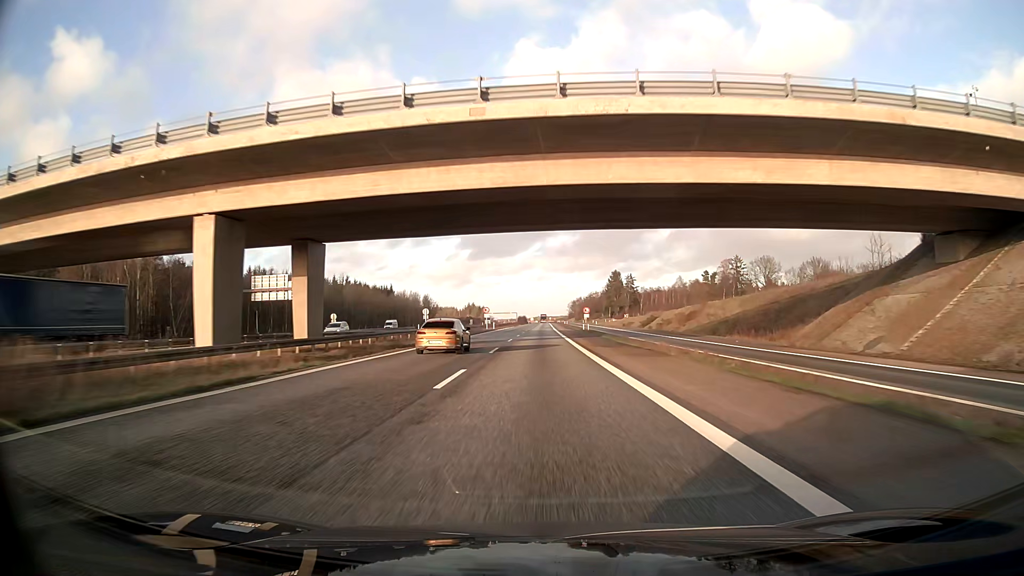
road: motorway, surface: asphalt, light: Day
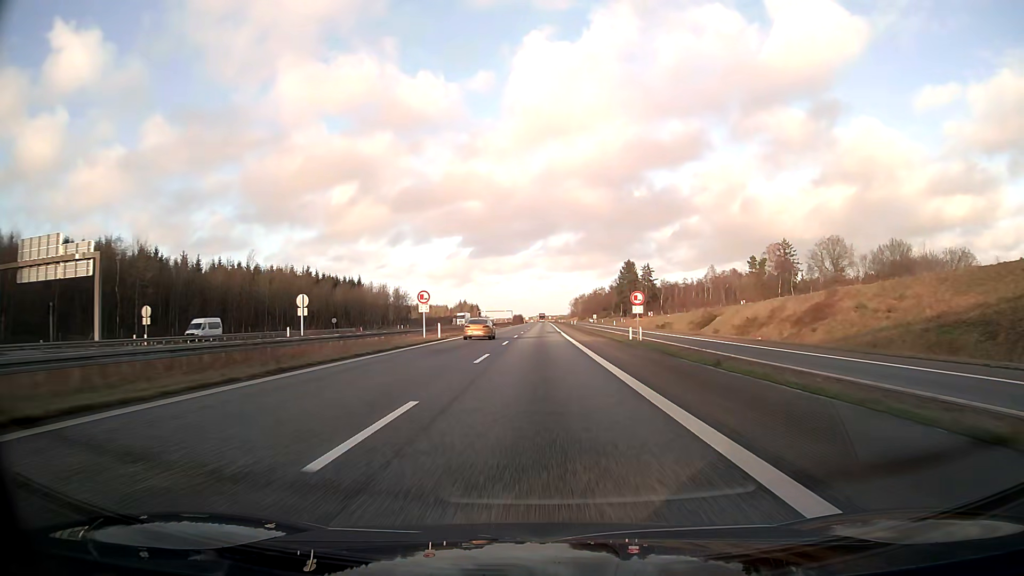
(+0.3, +52.2) m; 0°
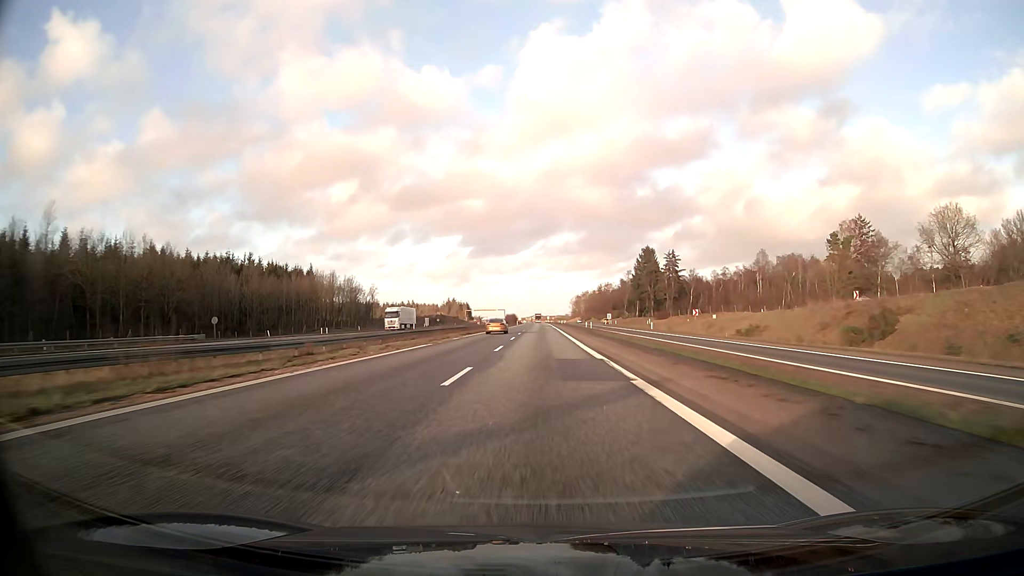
(+0.1, +52.3) m; 0°
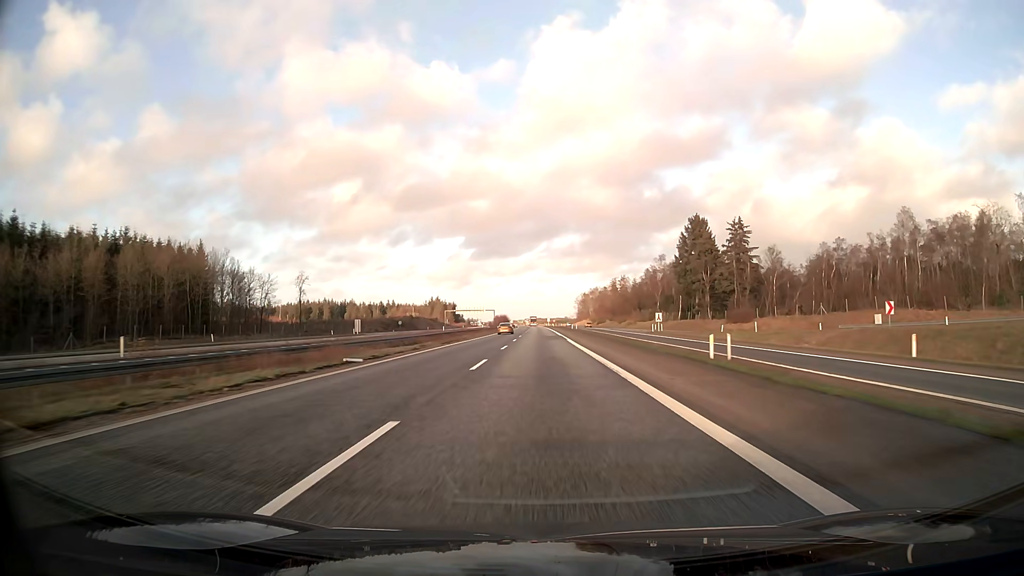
(+0.2, +69.7) m; 0°
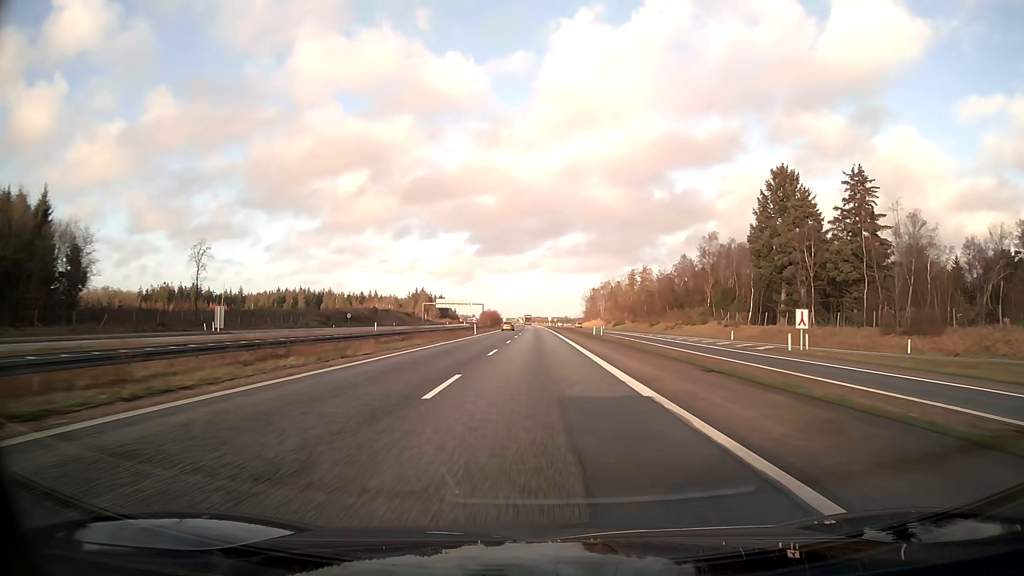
(+0.1, +52.3) m; 0°
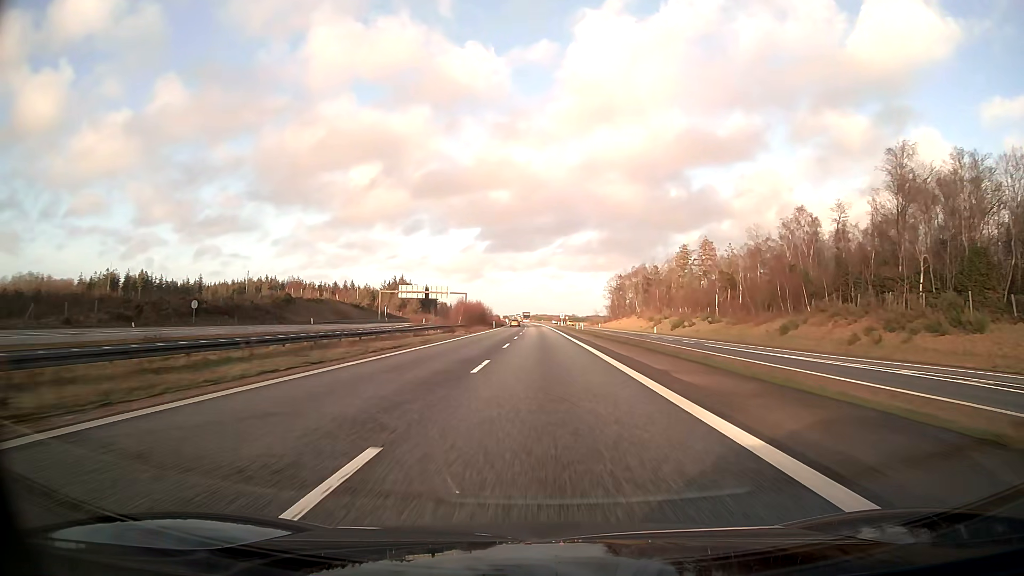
(-0.1, +69.8) m; 0°
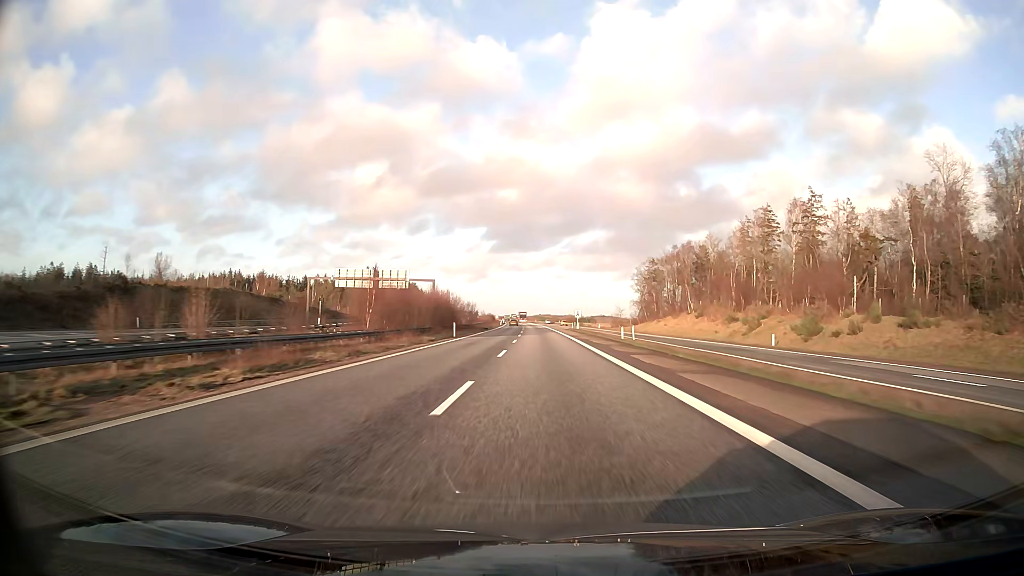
(-0.3, +52.4) m; 0°
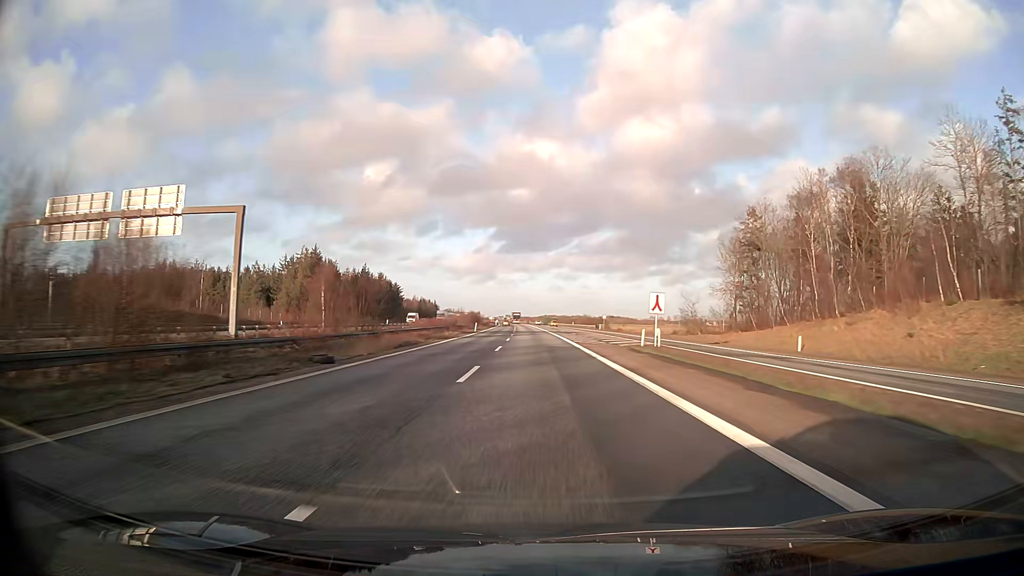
(0.0, +69.9) m; 0°
(0, +10) (0, +20) (0, +30) (0, +40) (0, +50) (-1, +60) (-1, +70) (-1, +80) (-1, +90) (-2, +100) m
